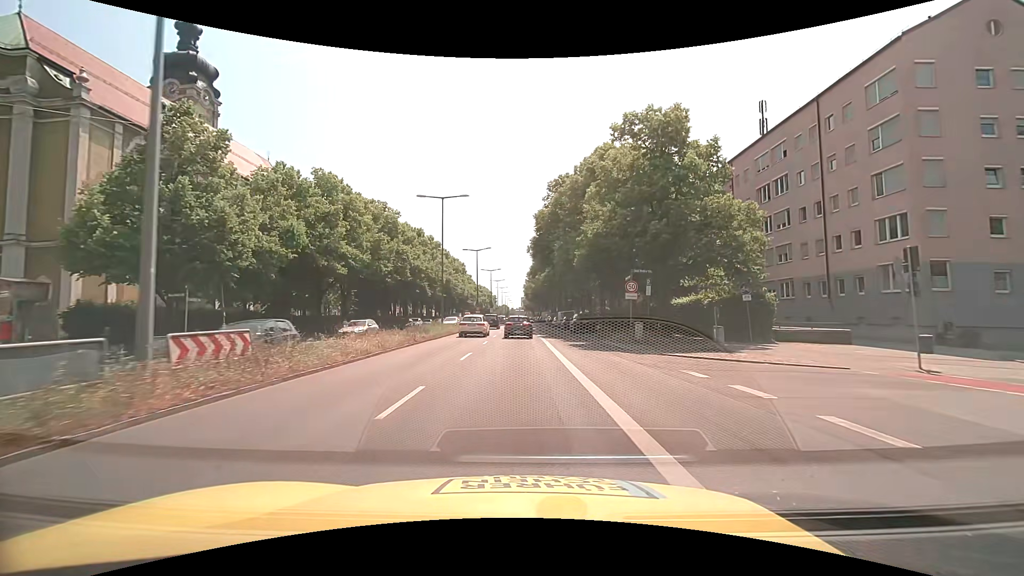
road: primary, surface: asphalt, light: Day
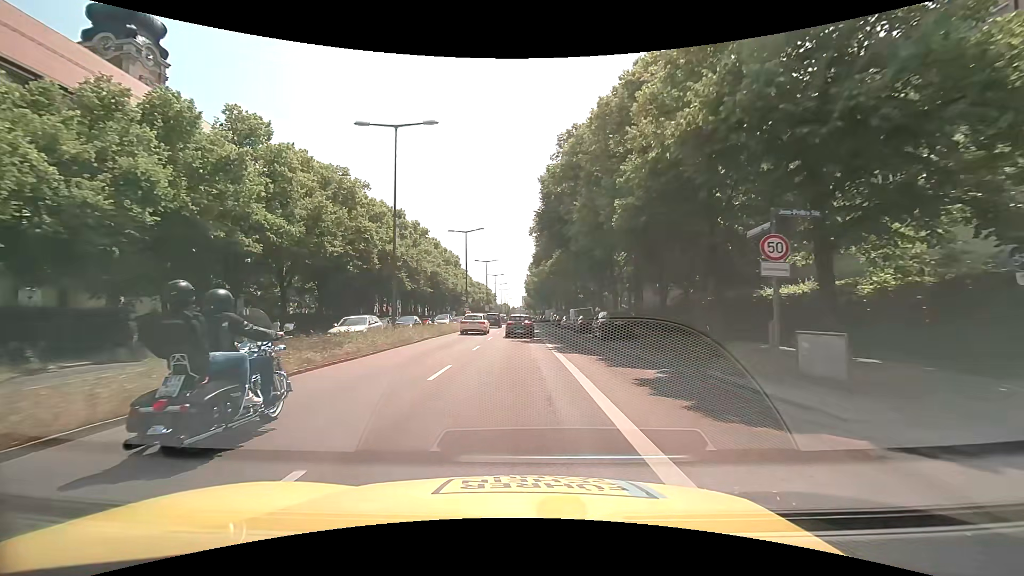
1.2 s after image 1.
(+0.1, +14.2) m; 0°
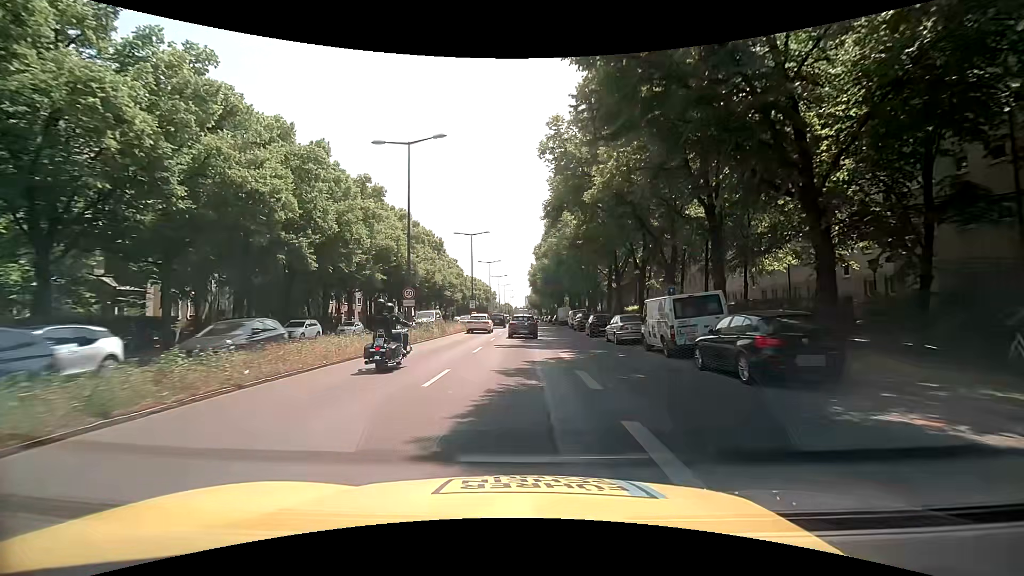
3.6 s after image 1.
(-0.1, +28.0) m; 0°
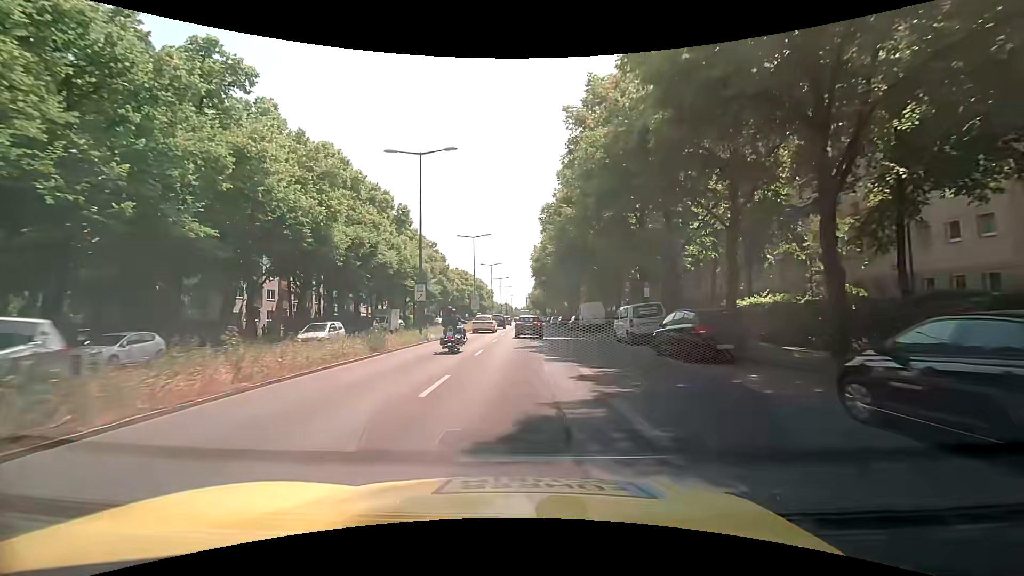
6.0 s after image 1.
(0.0, +28.0) m; 0°
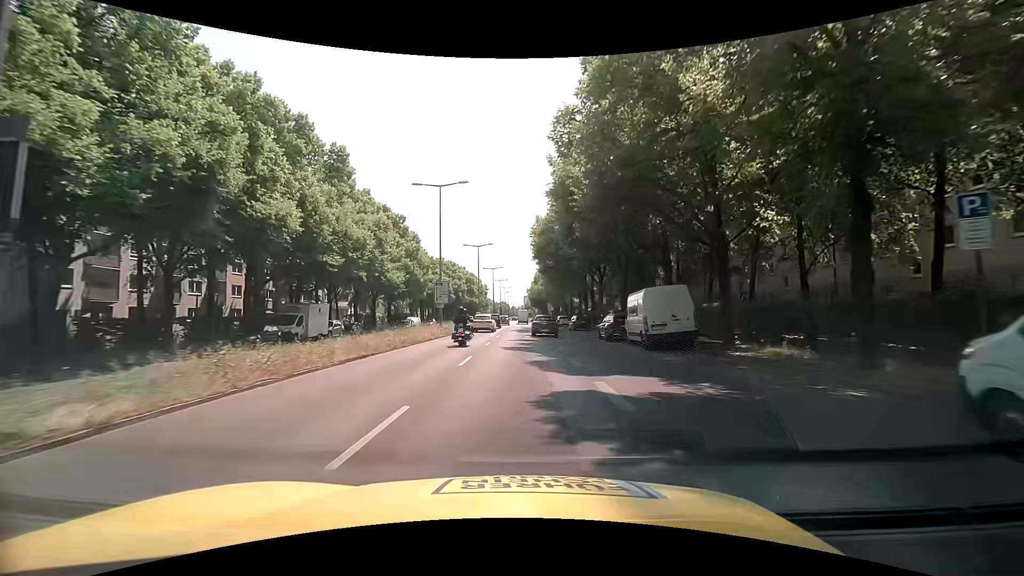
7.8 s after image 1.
(+0.1, +22.2) m; +1°
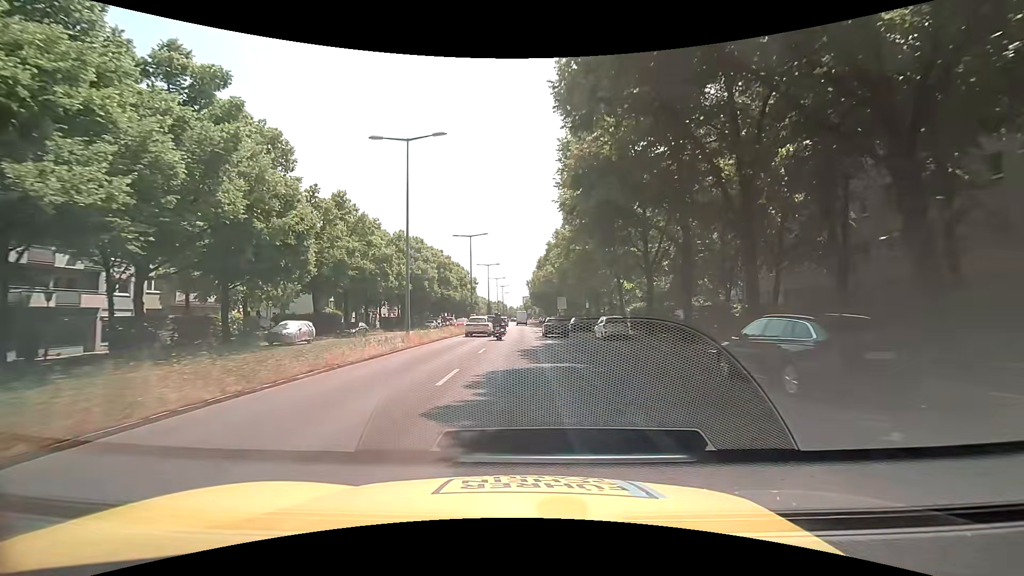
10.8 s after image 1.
(-0.2, +39.4) m; -1°
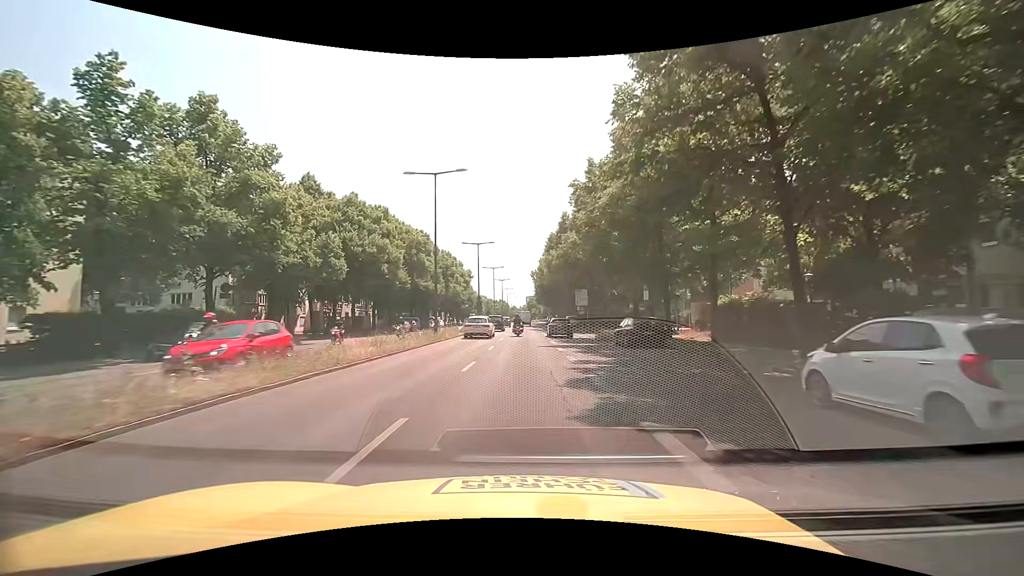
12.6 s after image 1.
(+0.3, +24.3) m; +1°
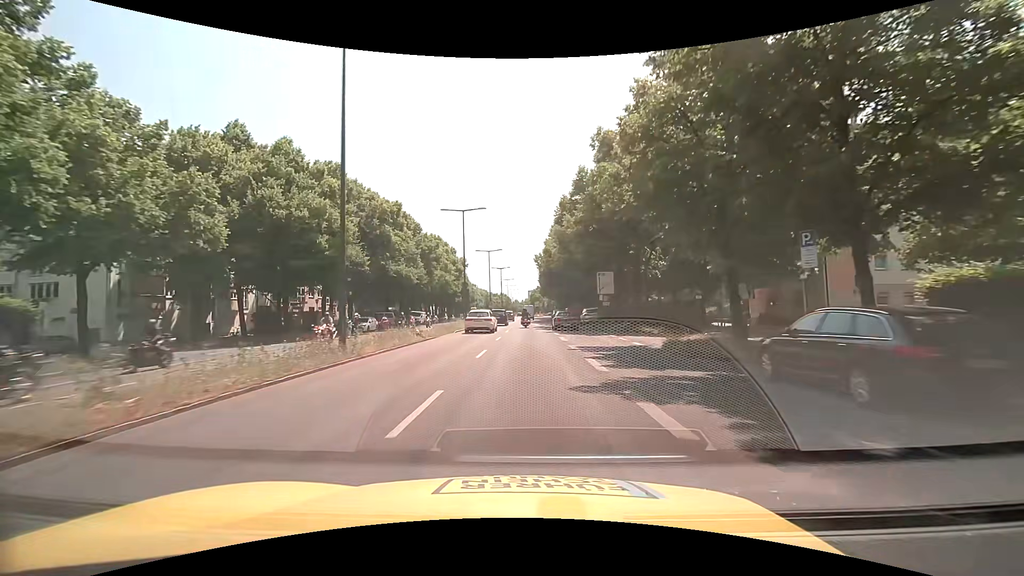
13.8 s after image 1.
(0.0, +16.3) m; 0°
(0, +10) (0, +20) (0, +30) (0, +40) (0, +50) (0, +60) (0, +70) (0, +80) (+1, +90) (+1, +100) m
